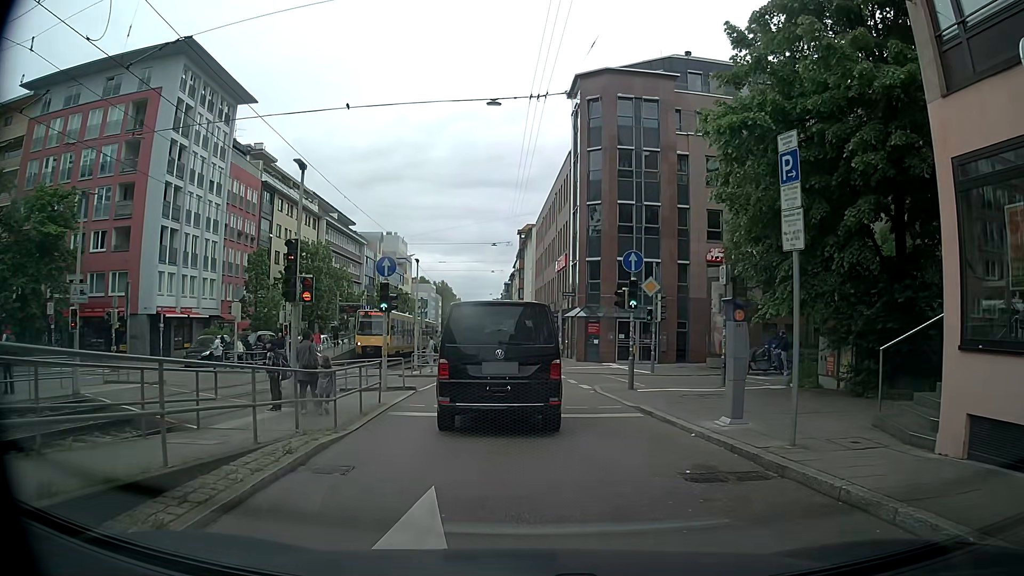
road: tertiary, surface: asphalt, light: Day
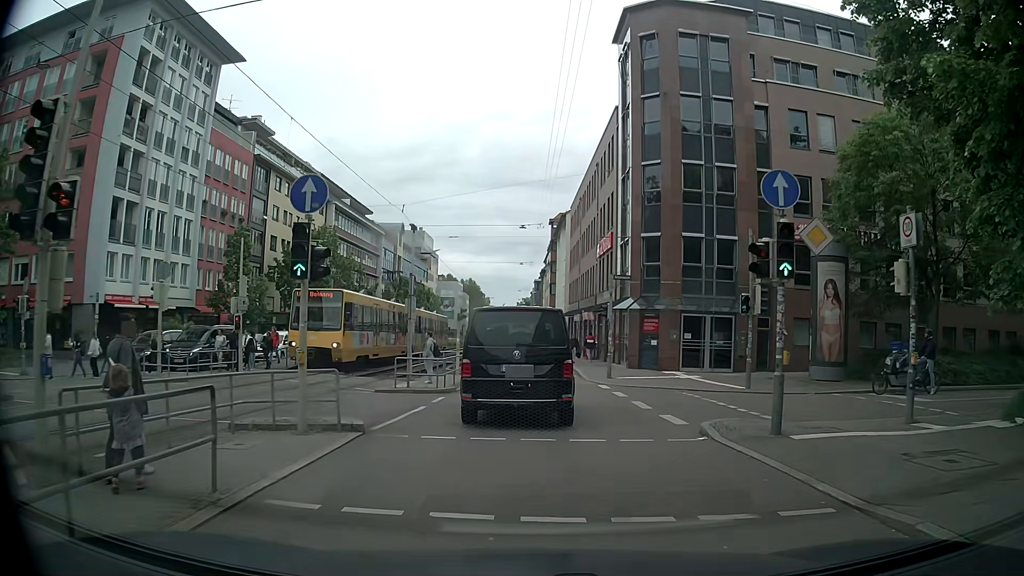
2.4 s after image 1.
(-0.3, +9.5) m; -4°
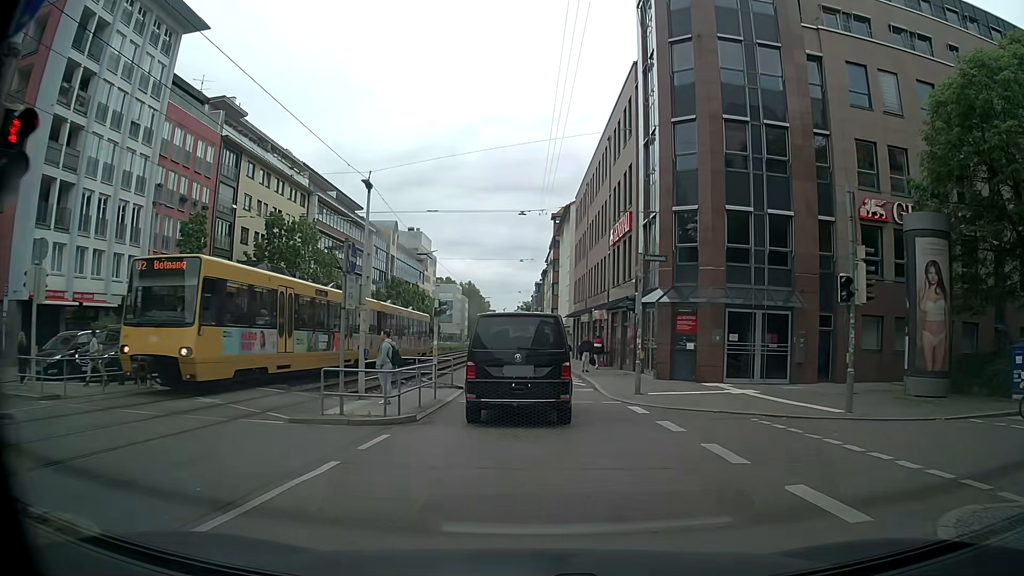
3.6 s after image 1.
(+0.1, +6.9) m; 0°
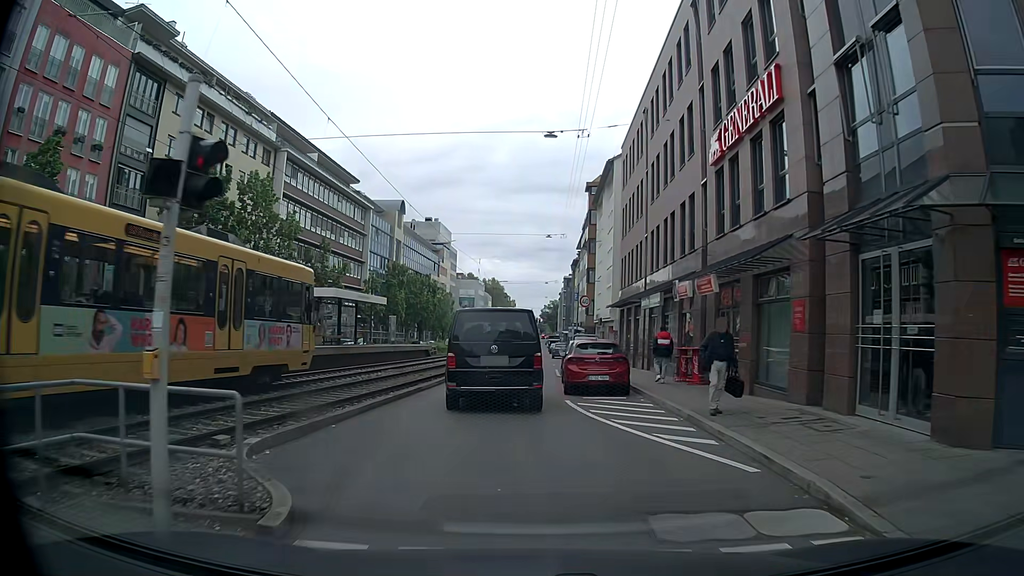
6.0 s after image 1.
(+0.1, +16.8) m; 0°
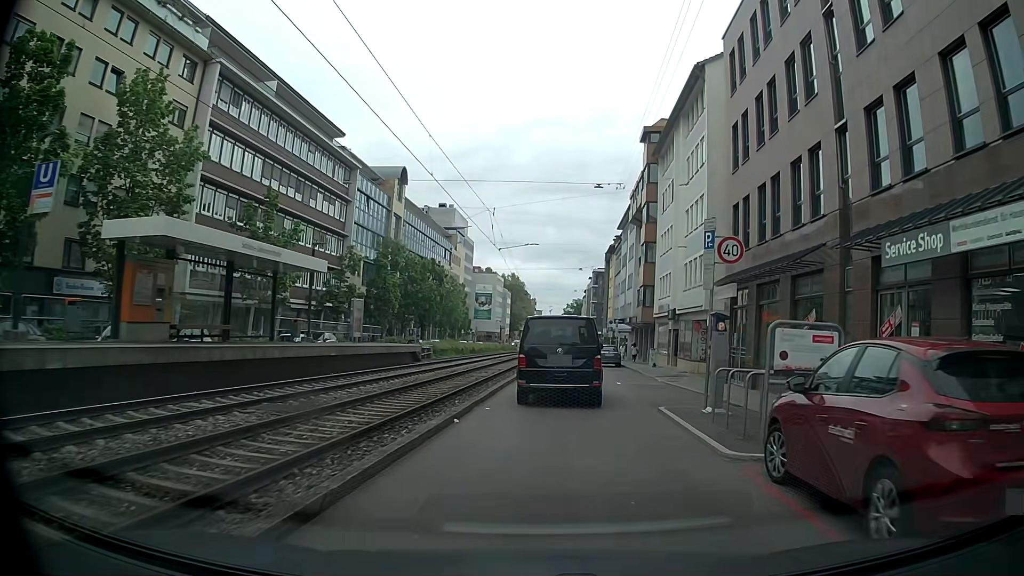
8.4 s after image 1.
(-1.2, +18.9) m; -3°
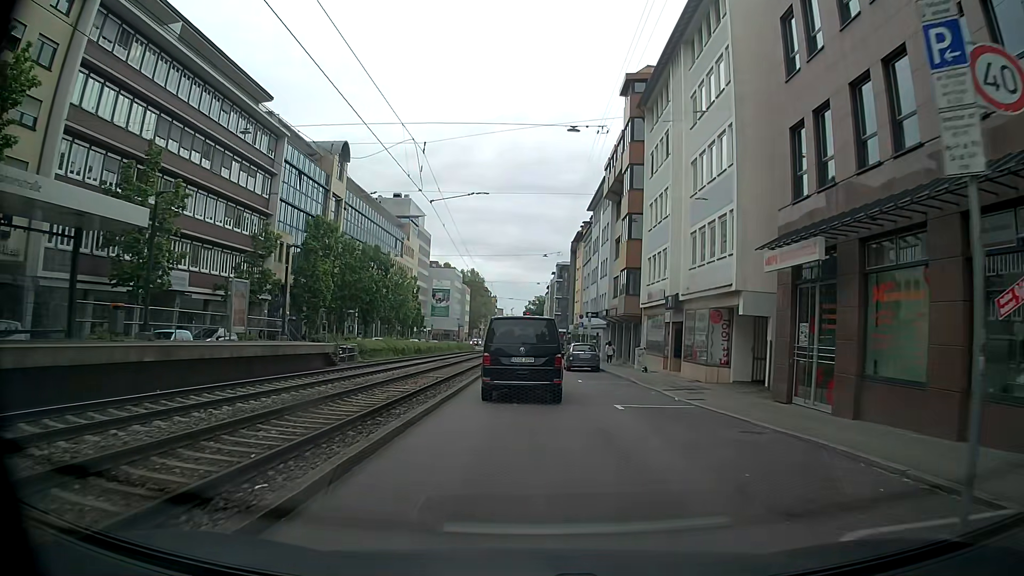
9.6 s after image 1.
(+0.4, +10.1) m; +4°
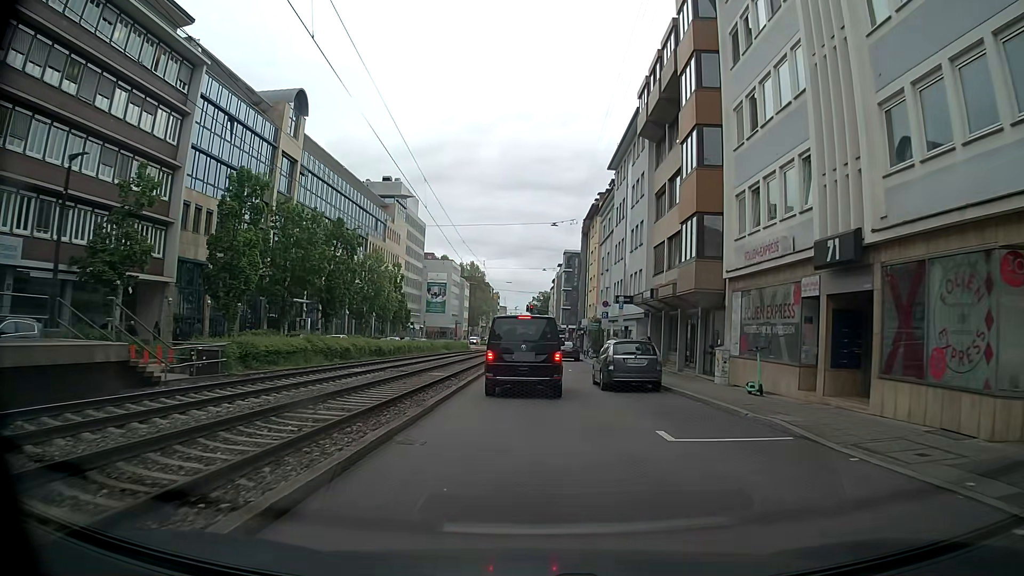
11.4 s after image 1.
(-0.1, +15.8) m; 0°
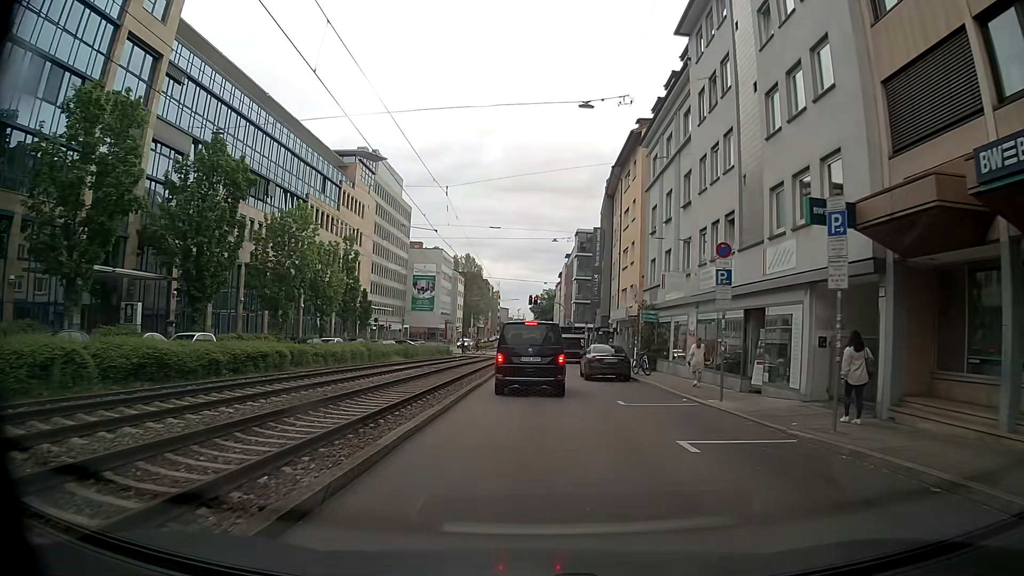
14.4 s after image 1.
(-0.1, +24.7) m; 0°
